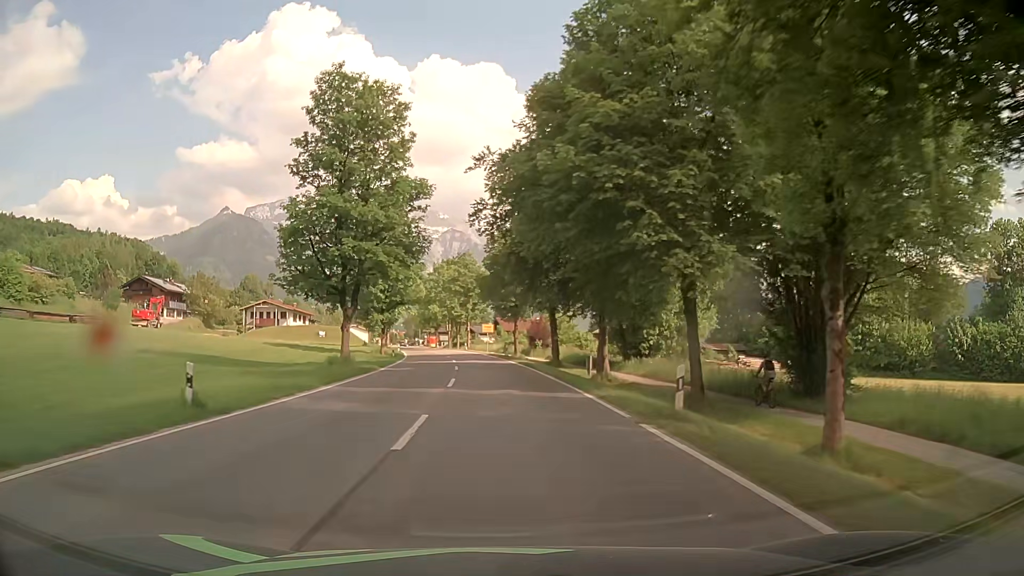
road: secondary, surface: asphalt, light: Day
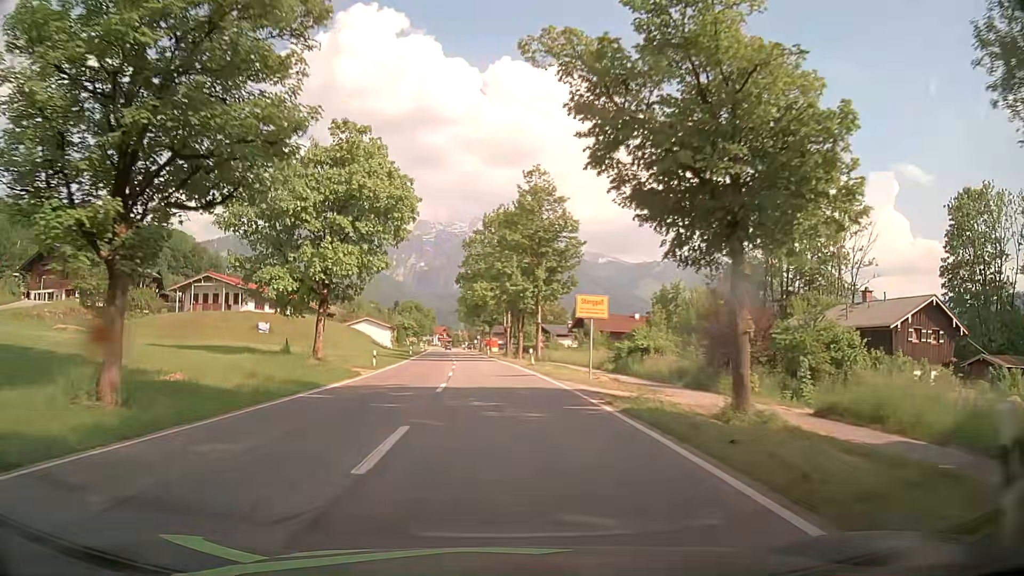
(-2.3, +49.2) m; -6°
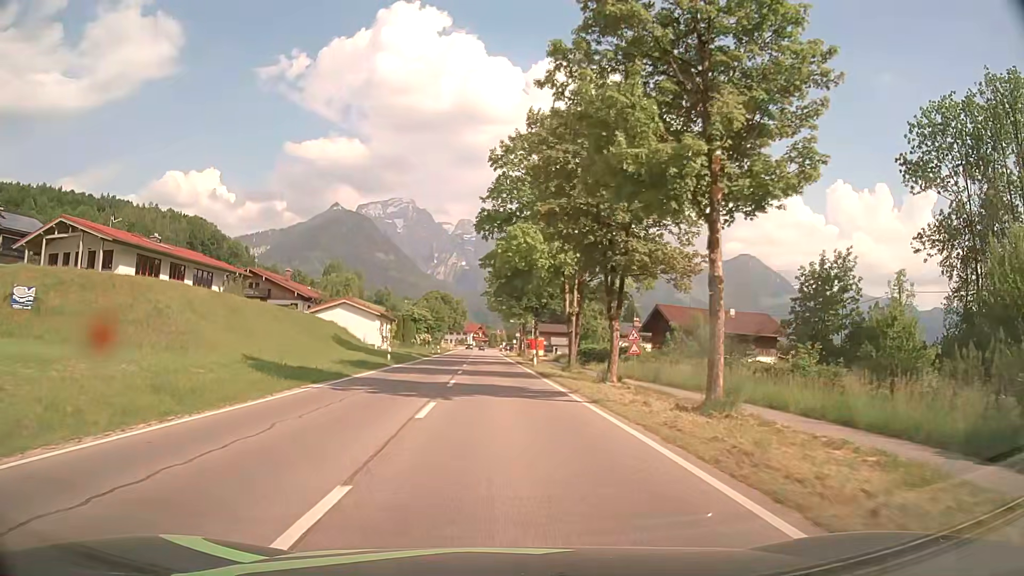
(-1.2, +34.6) m; -4°
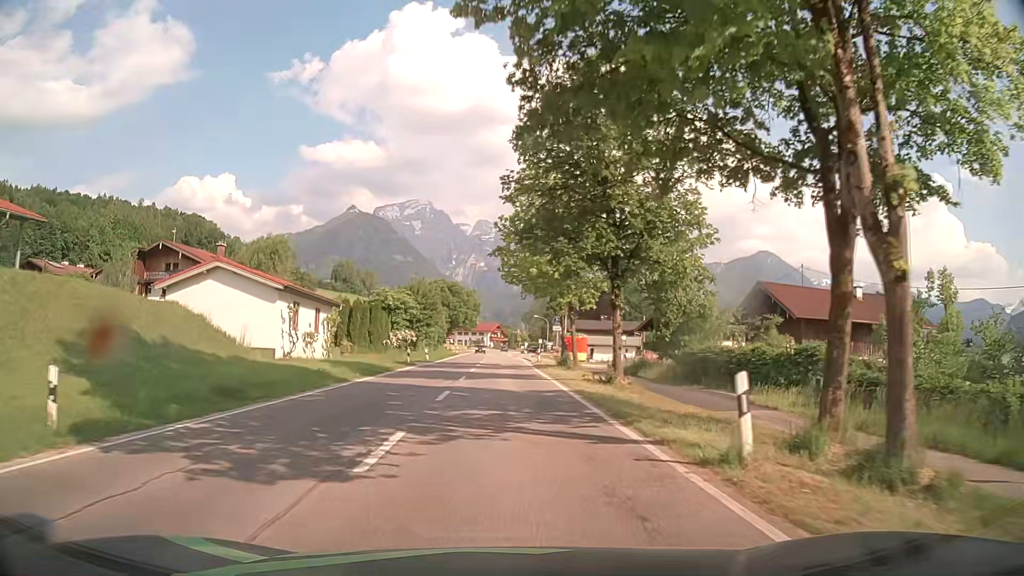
(-0.6, +31.9) m; -2°
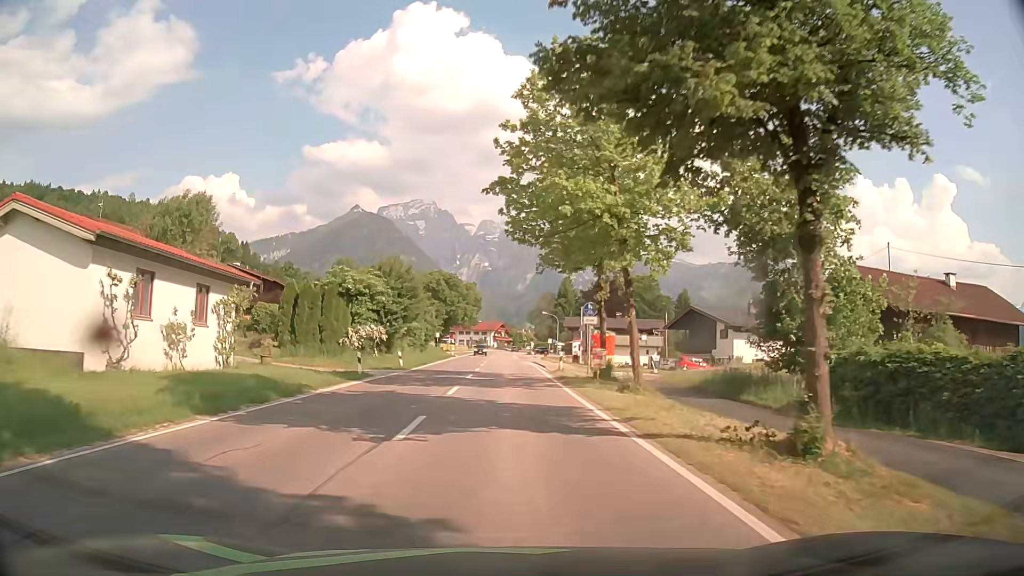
(0.0, +15.5) m; 0°
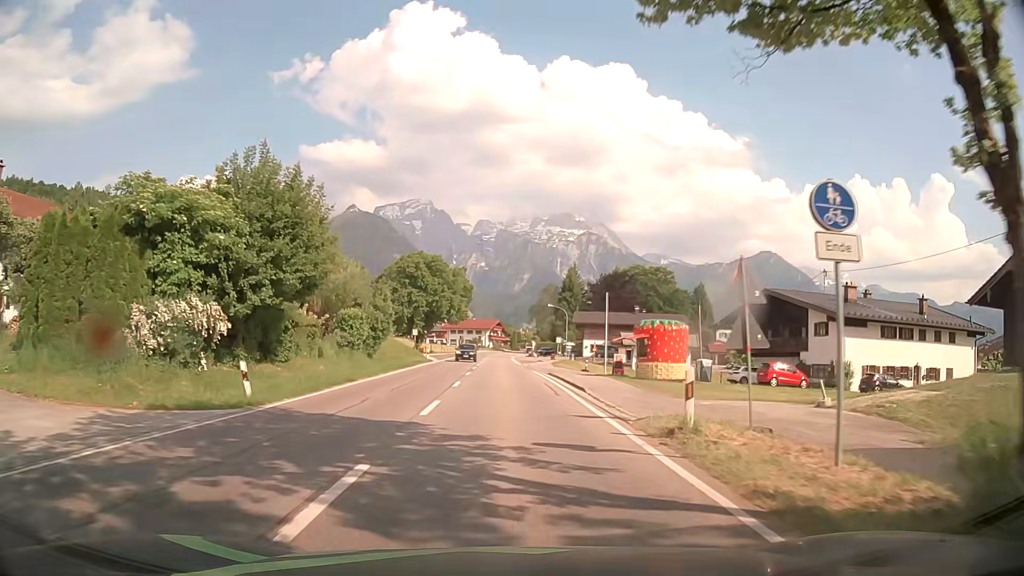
(-0.1, +23.0) m; 0°
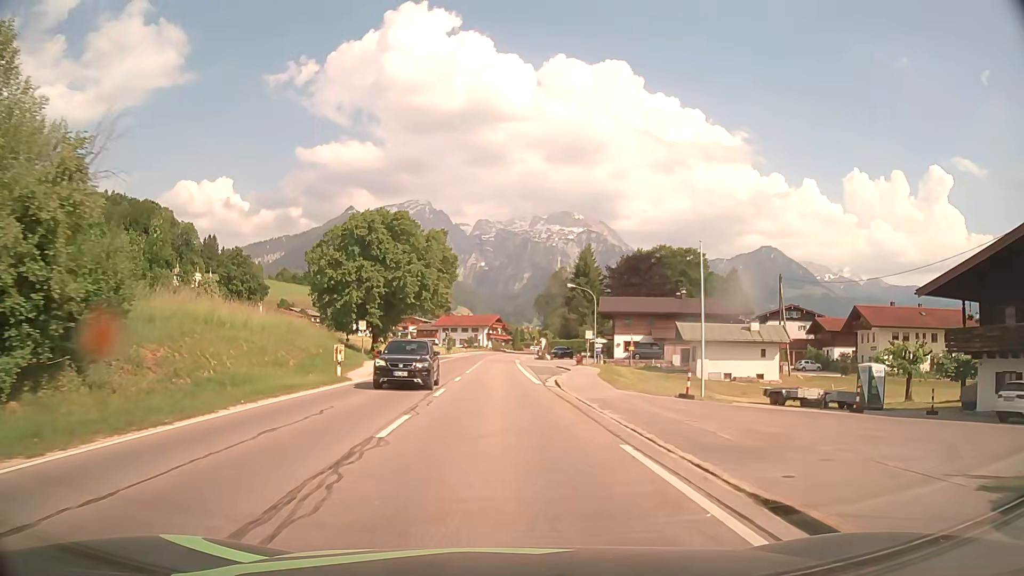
(0.0, +30.6) m; 0°
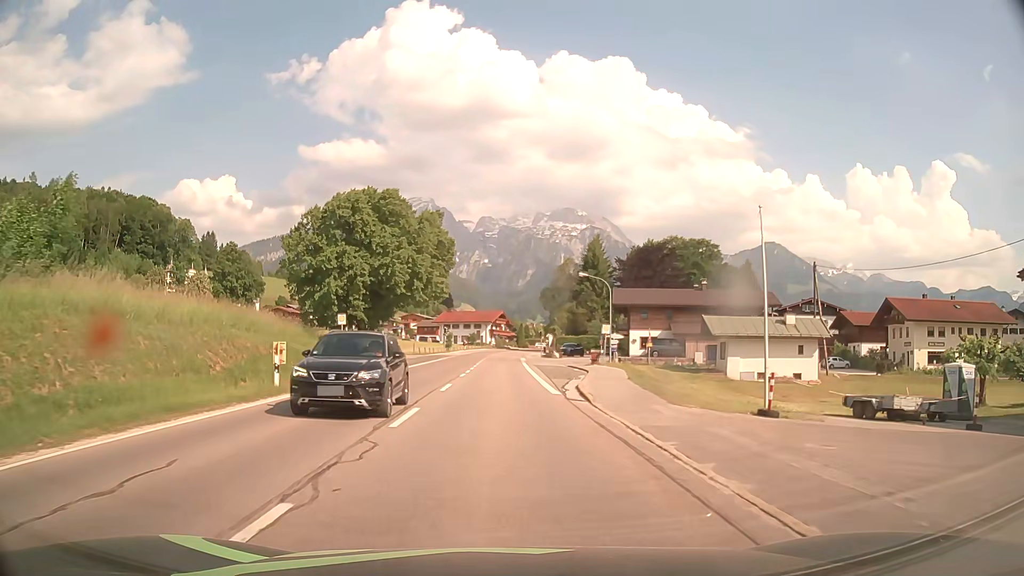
(0.0, +7.6) m; 0°
